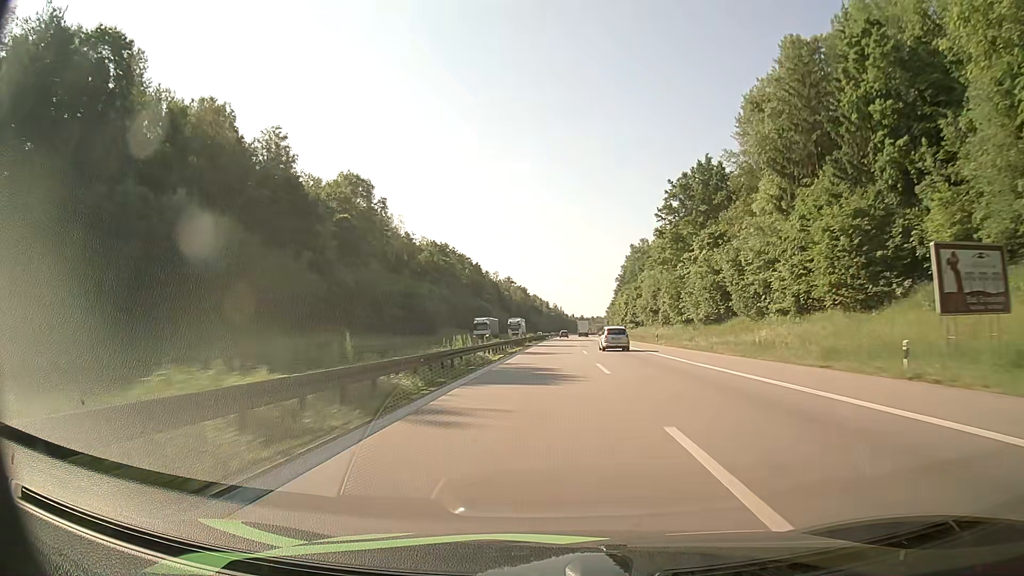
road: motorway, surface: asphalt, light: Day
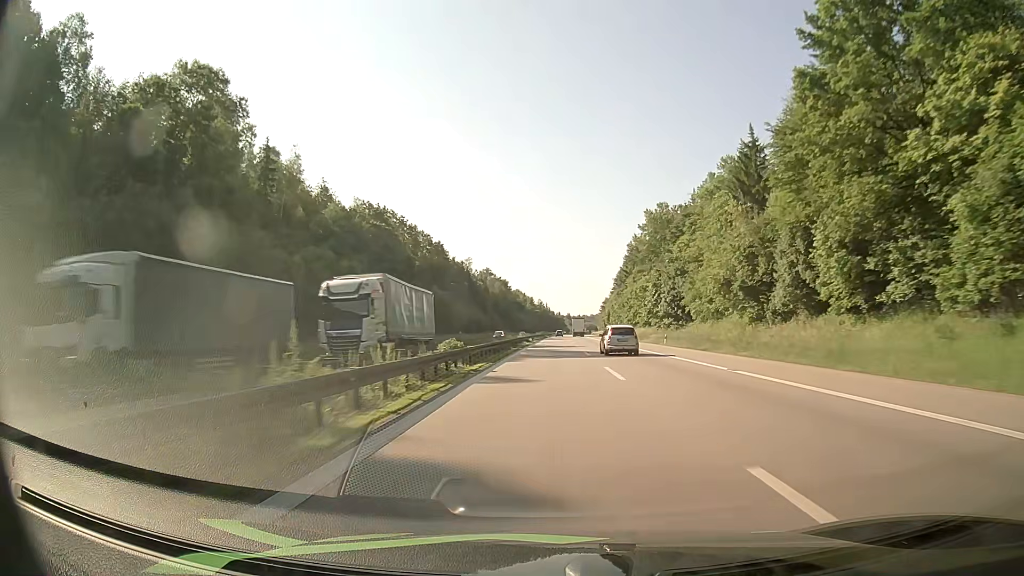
(+0.7, +56.7) m; +1°
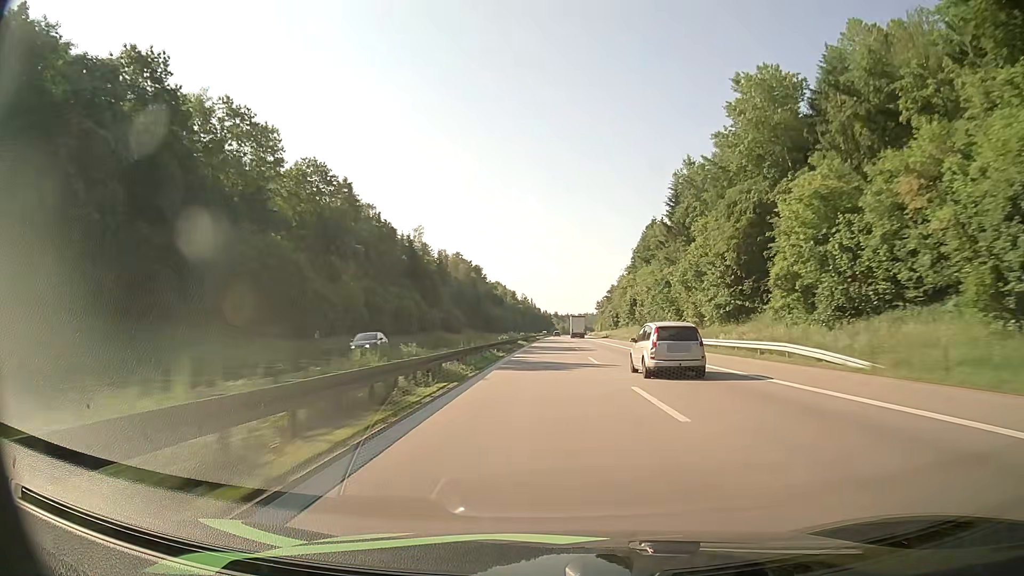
(+0.8, +80.4) m; +1°
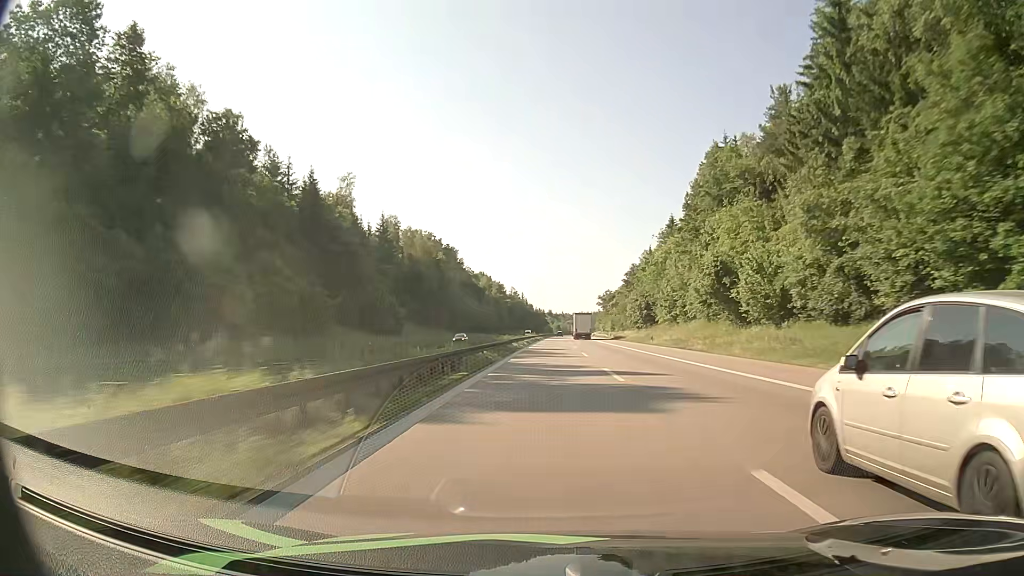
(+0.3, +64.0) m; 0°
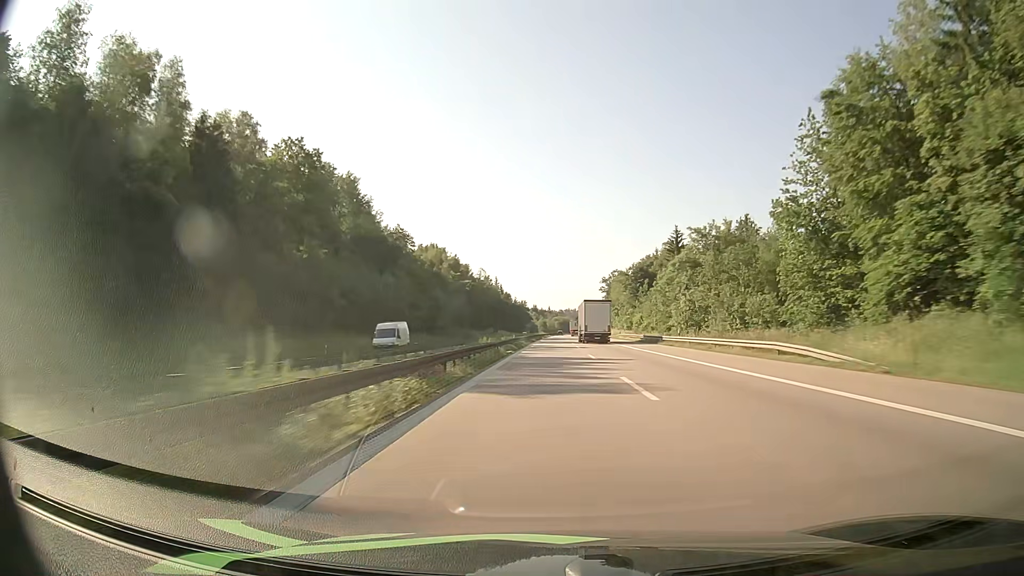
(+1.4, +112.9) m; +1°
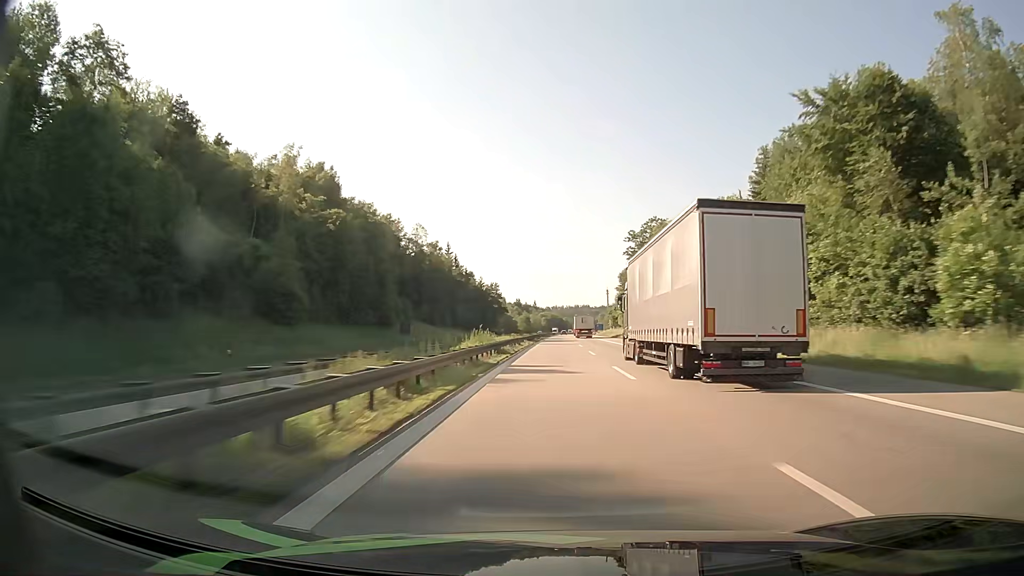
(+0.9, +120.3) m; +1°
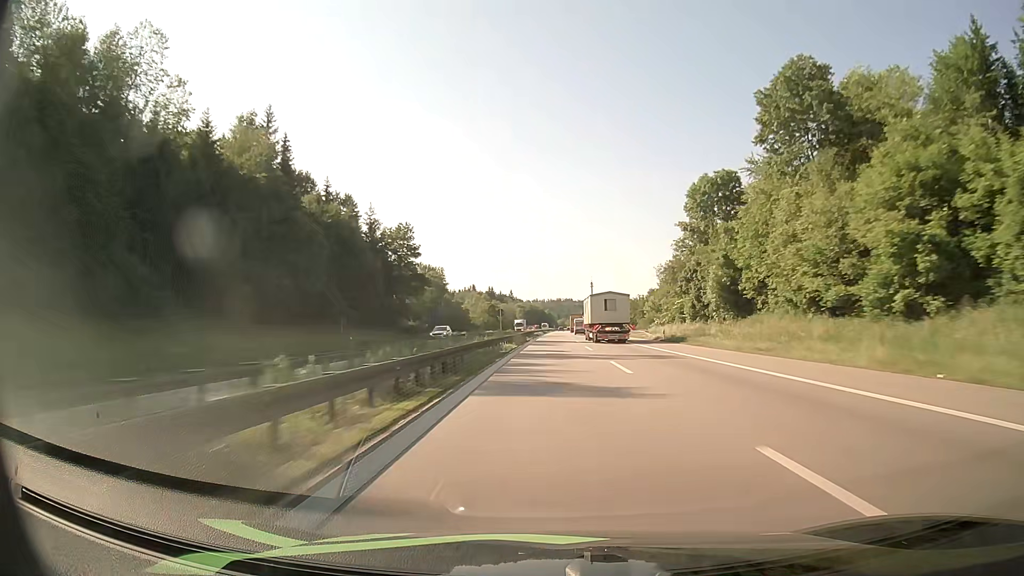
(+2.0, +124.4) m; +2°
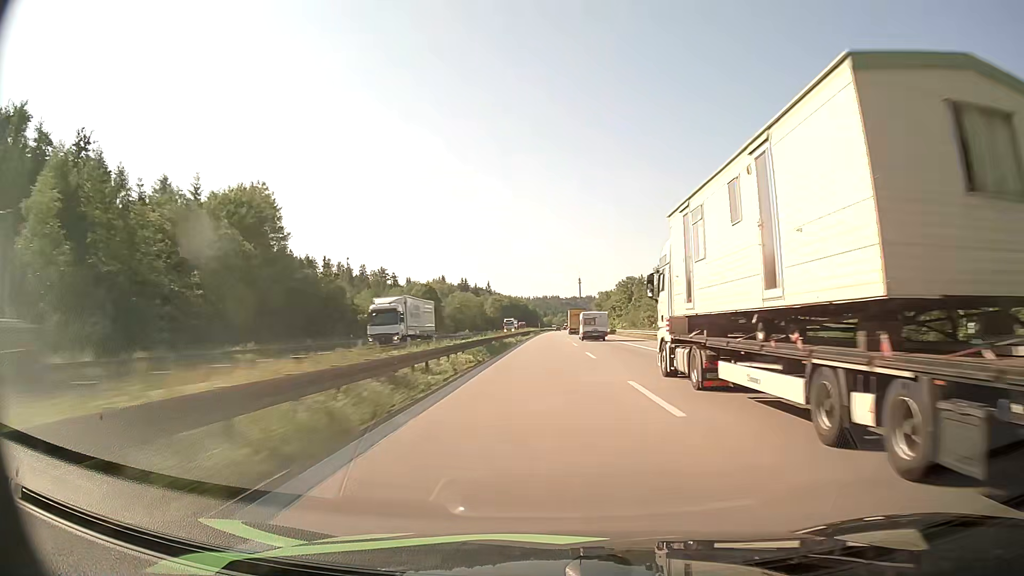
(+1.3, +98.3) m; +1°
(0, +10) (0, +20) (0, +30) (0, +40) (0, +50) (0, +60) (0, +70) (0, +80) (0, +90) (+1, +100) m
